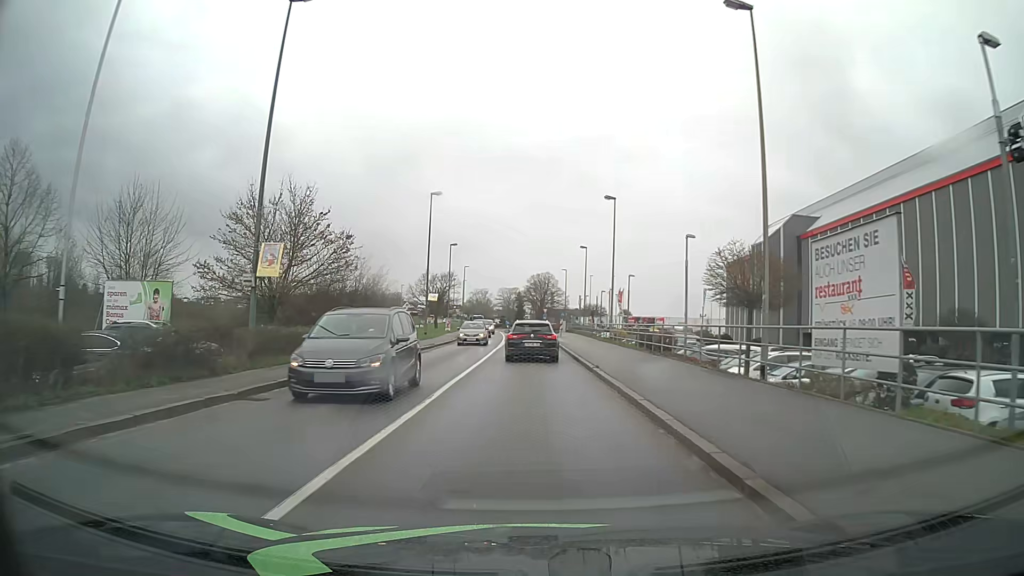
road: tertiary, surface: asphalt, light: Day
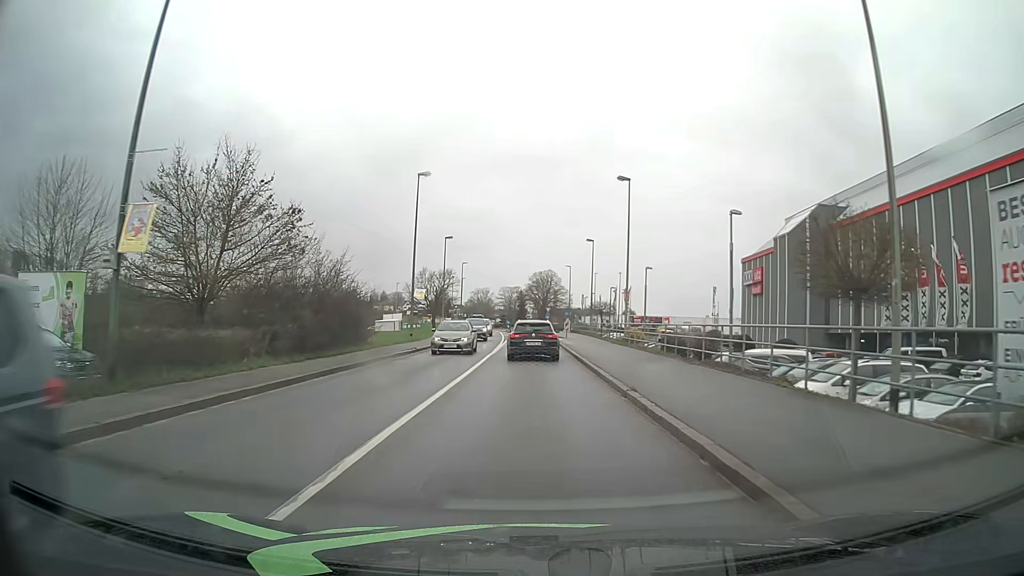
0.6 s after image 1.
(0.0, +6.3) m; 0°
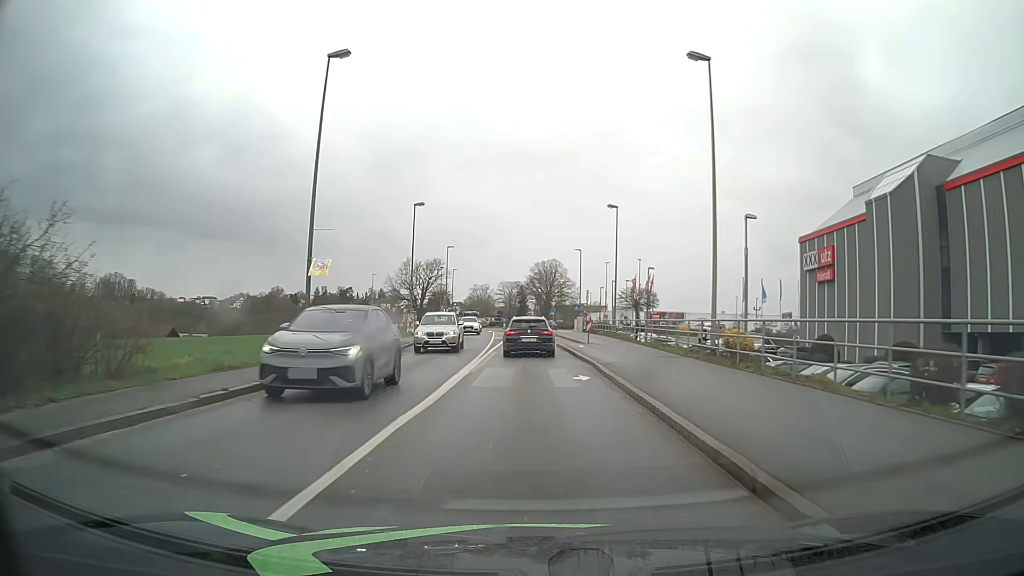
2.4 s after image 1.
(-0.1, +19.4) m; -1°
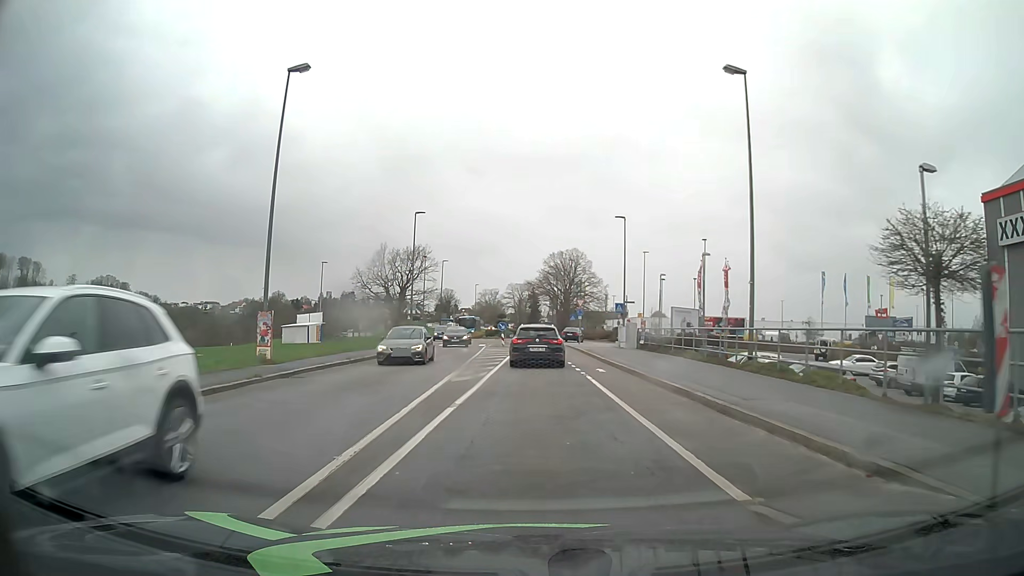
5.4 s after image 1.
(-0.1, +30.0) m; -1°
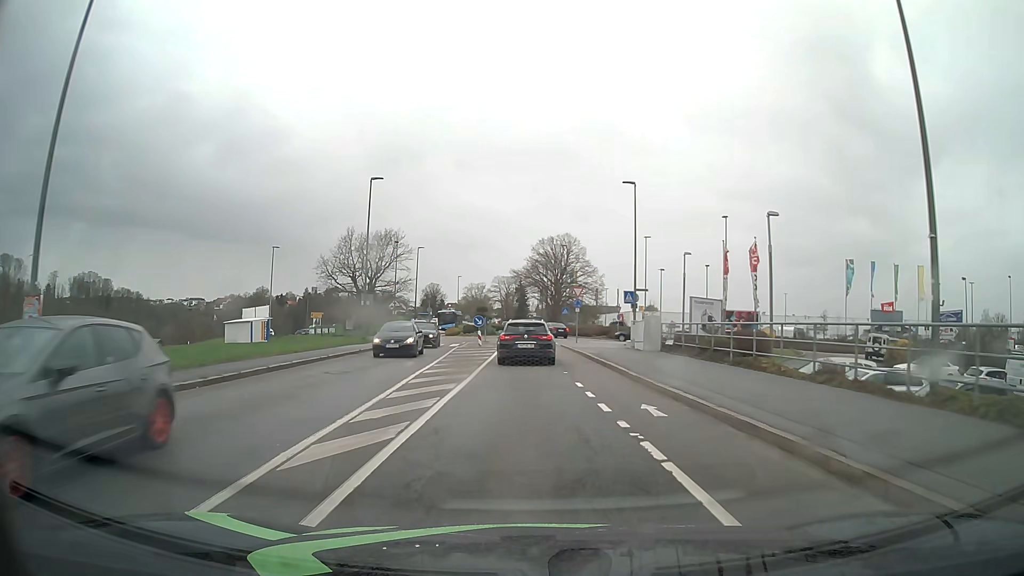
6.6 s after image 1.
(+0.1, +11.0) m; +1°
(0, +10) (0, +20) (0, +30) (0, +40) (+1, +50) (+4, +59) (+2, +69) (-2, +78) (-3, +88) (-4, +98) m
